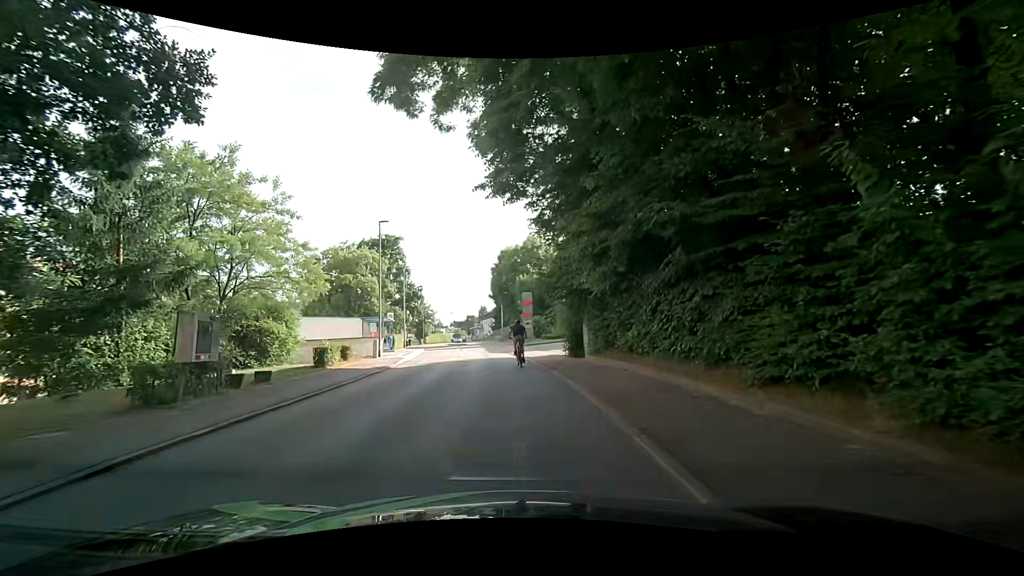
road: residential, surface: asphalt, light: Day
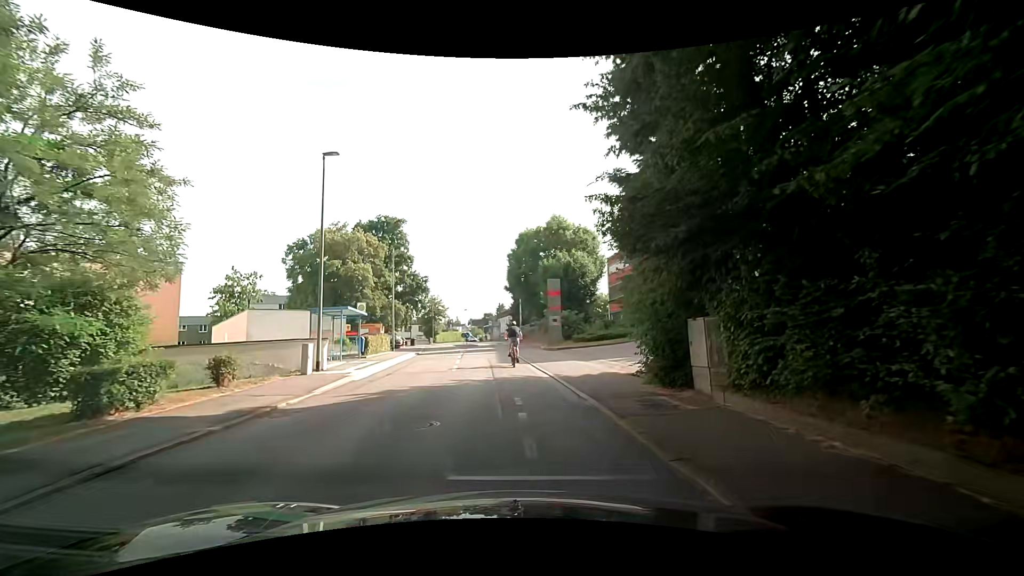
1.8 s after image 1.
(0.0, +11.6) m; -1°
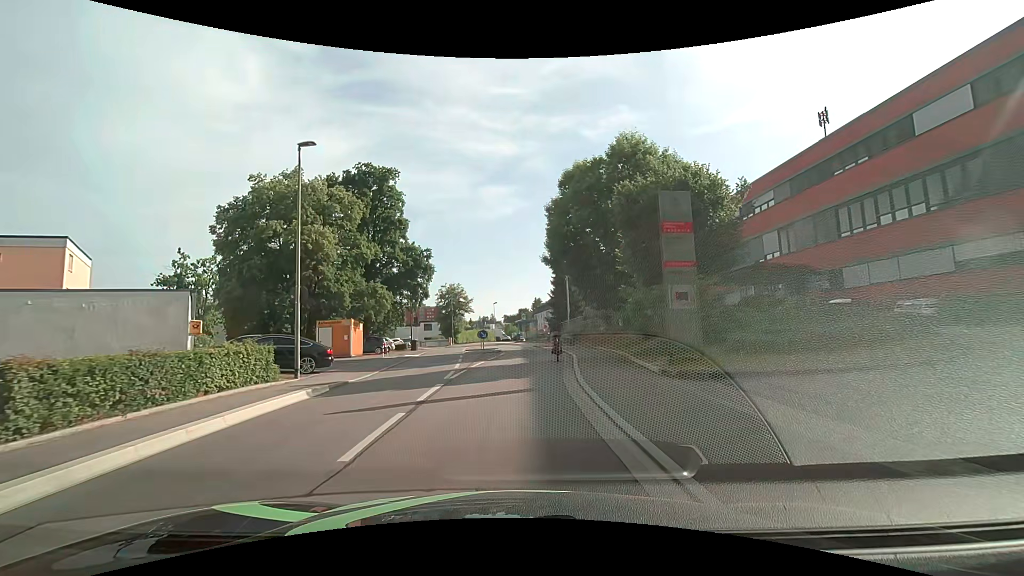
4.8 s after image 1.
(-0.7, +21.3) m; -4°
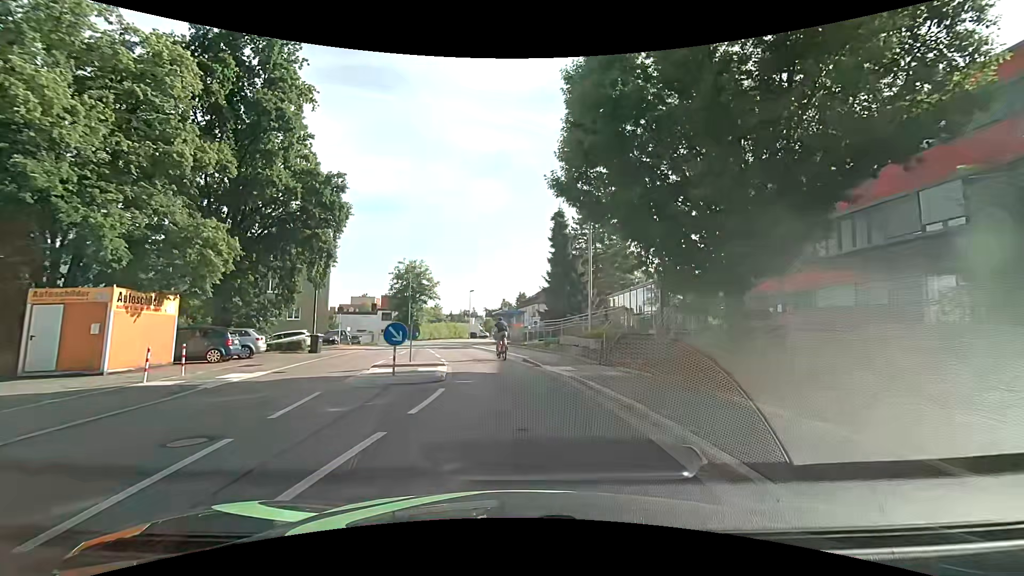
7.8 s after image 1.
(0.0, +19.8) m; +1°
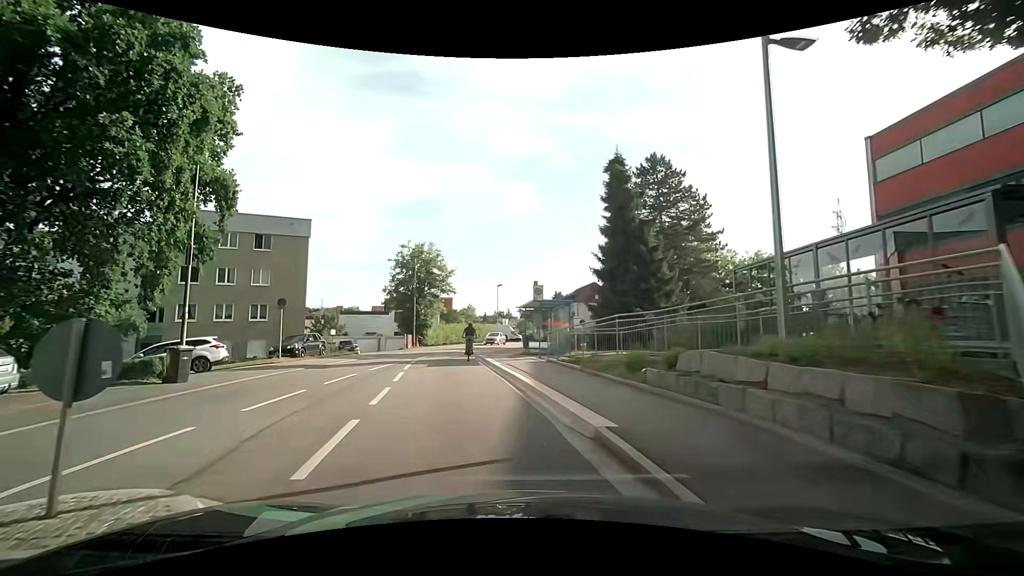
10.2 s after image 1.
(0.0, +14.1) m; -2°
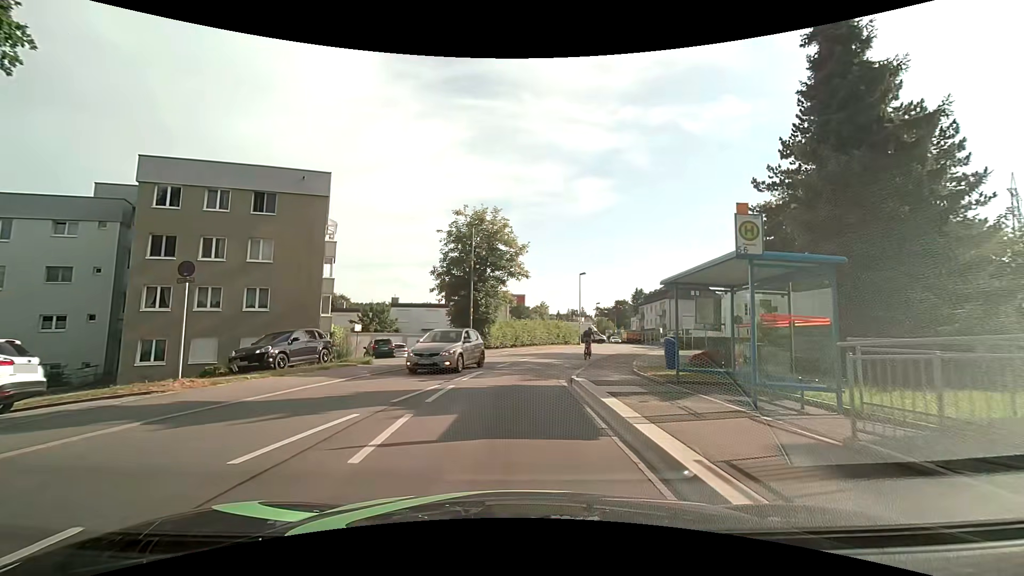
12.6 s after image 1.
(-1.6, +13.2) m; -9°
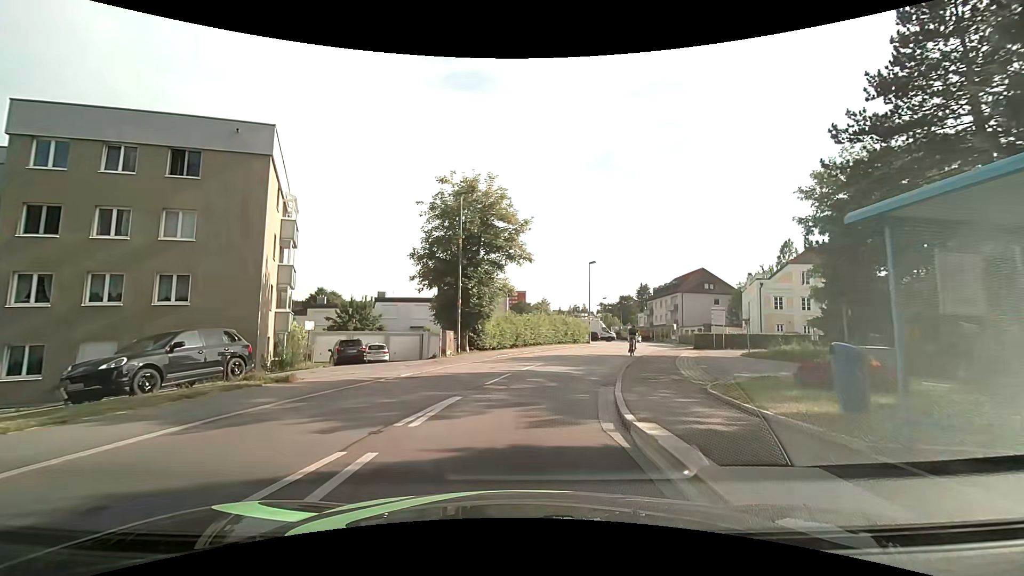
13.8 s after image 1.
(0.0, +7.0) m; -1°
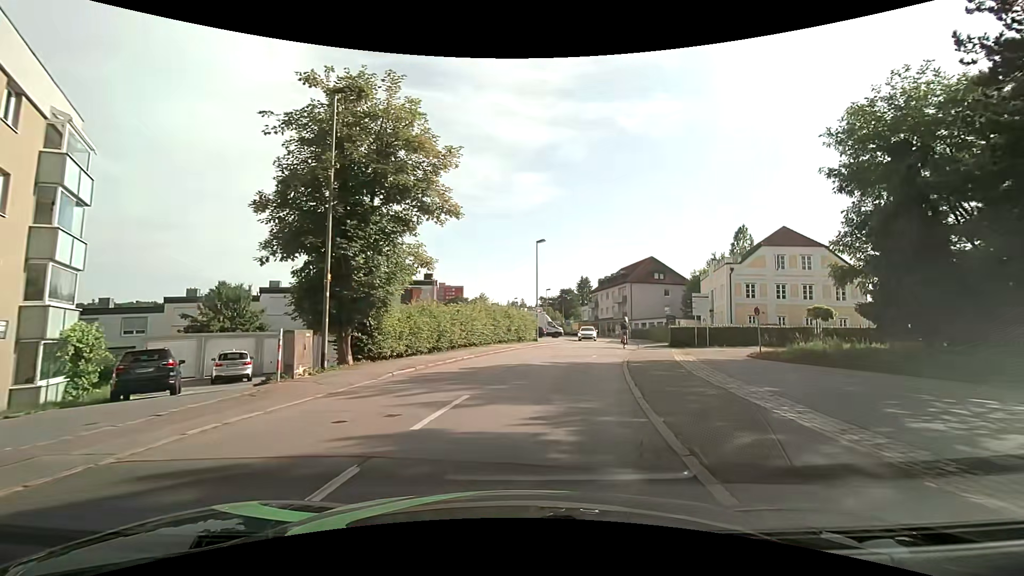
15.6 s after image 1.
(+0.5, +10.3) m; +8°
(+1, +10) (+3, +20) (+5, +30) (+7, +39) (+9, +49) (+11, +59) (+12, +69) (+12, +79) (+11, +89) (+10, +99) m
